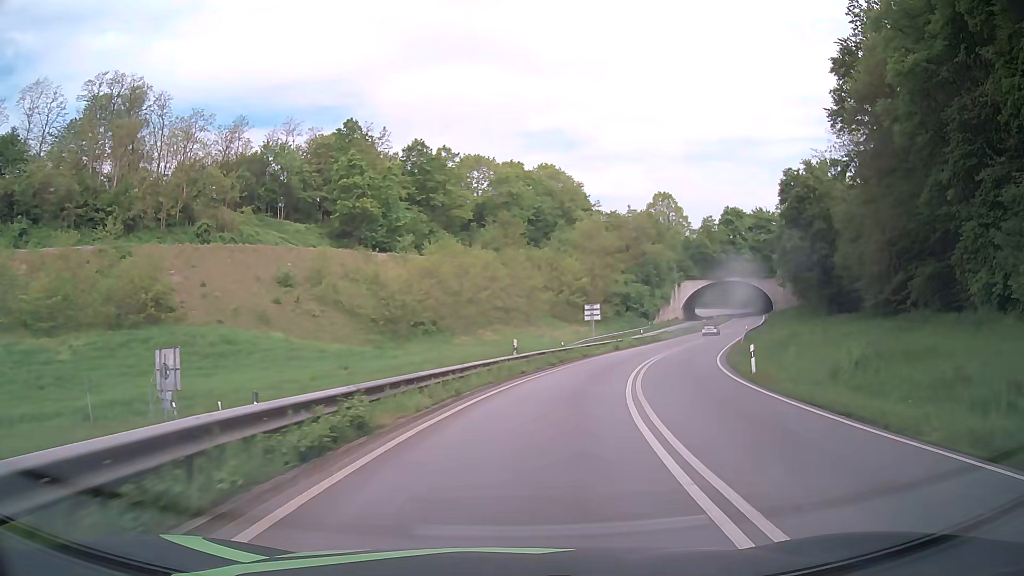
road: primary_link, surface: asphalt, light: Day
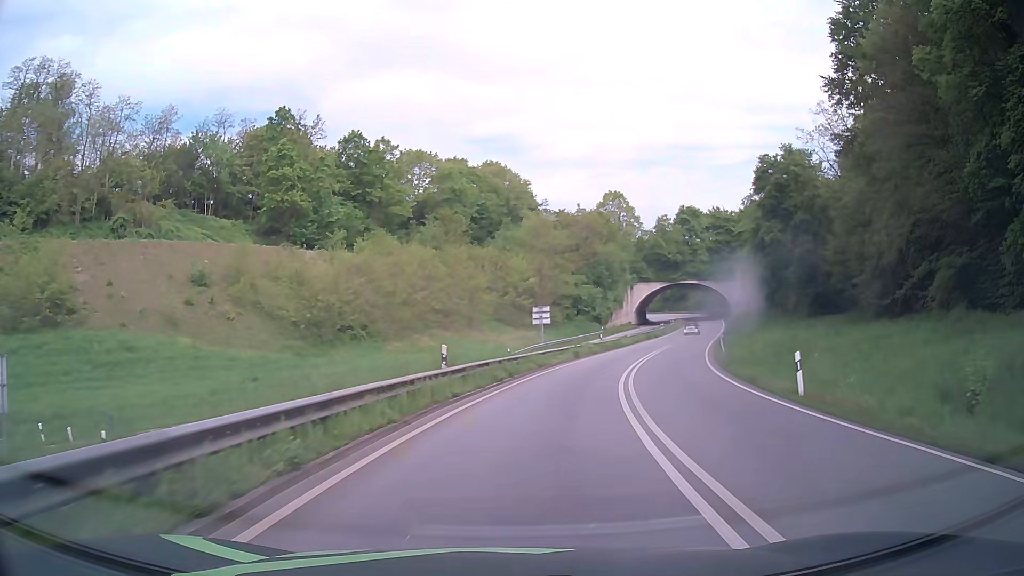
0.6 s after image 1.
(+0.3, +8.3) m; +5°
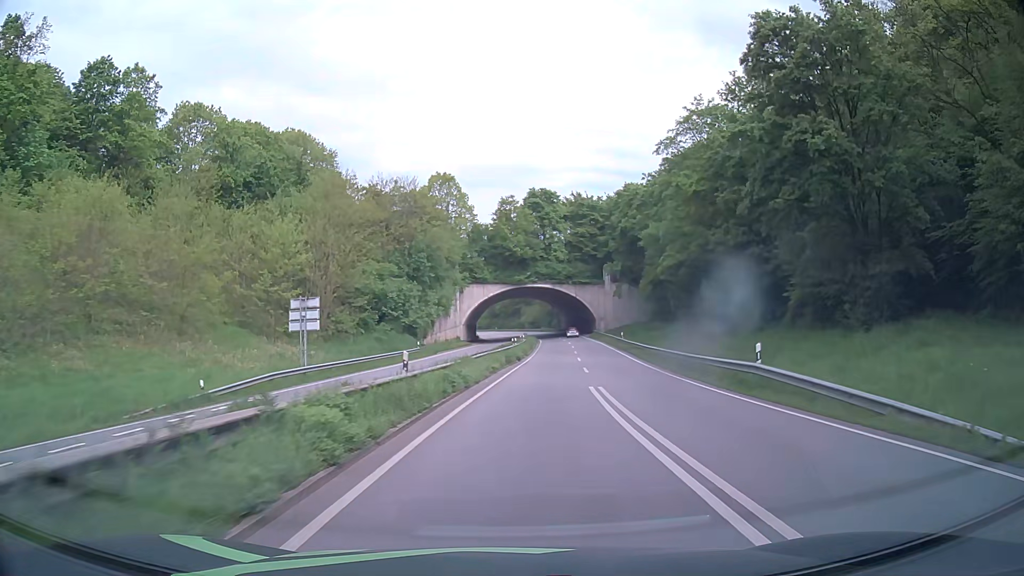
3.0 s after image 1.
(+5.1, +35.6) m; +15°
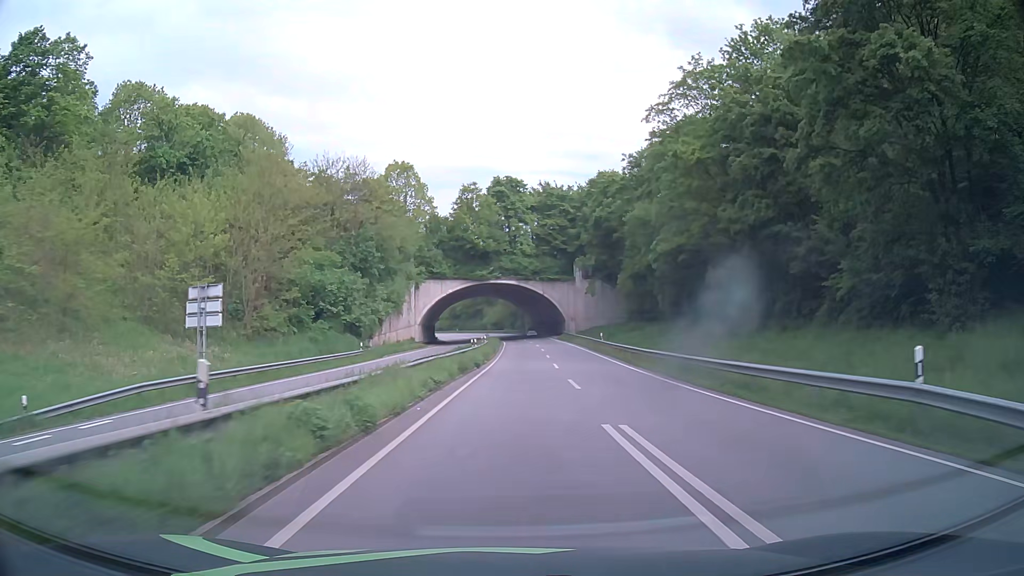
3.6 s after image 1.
(+0.3, +9.7) m; +4°
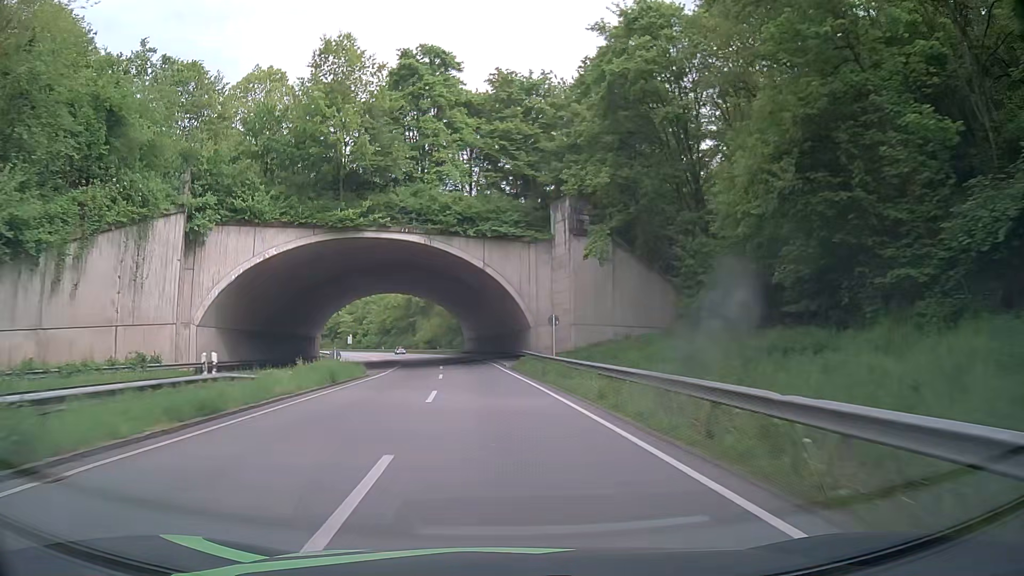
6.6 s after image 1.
(+4.2, +51.4) m; +4°
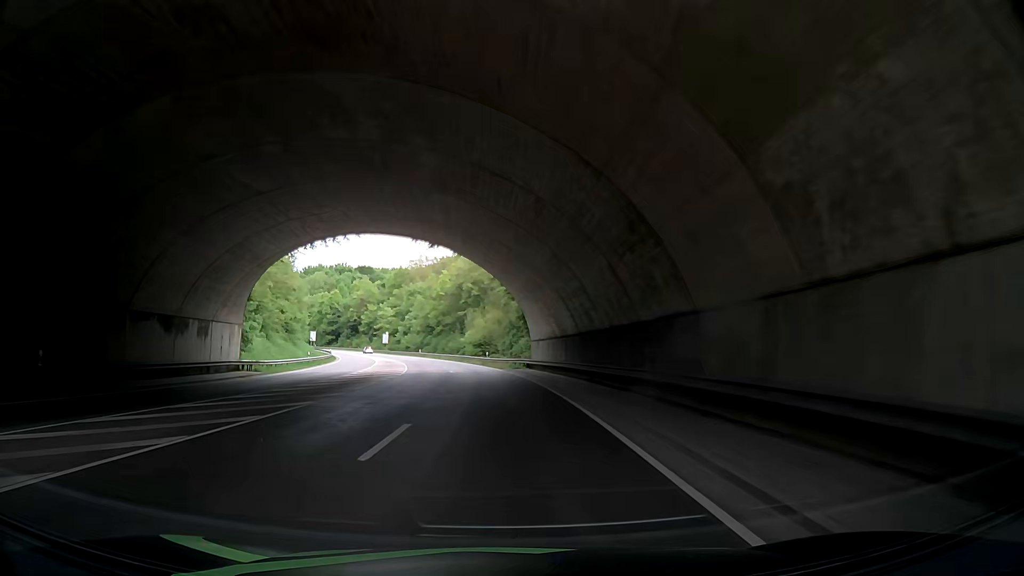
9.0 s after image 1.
(-2.3, +45.0) m; -6°
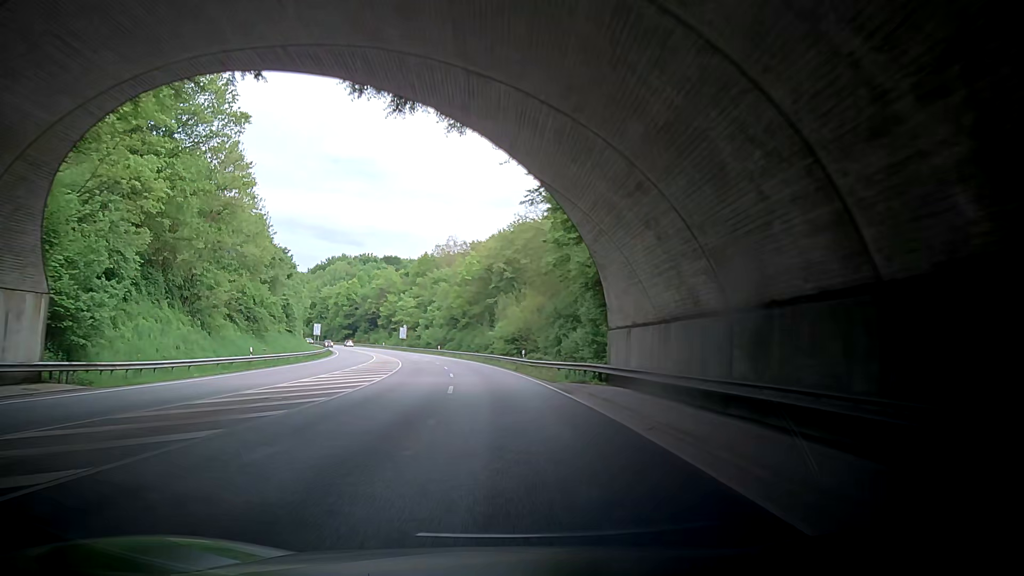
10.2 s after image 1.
(-0.2, +24.1) m; -1°
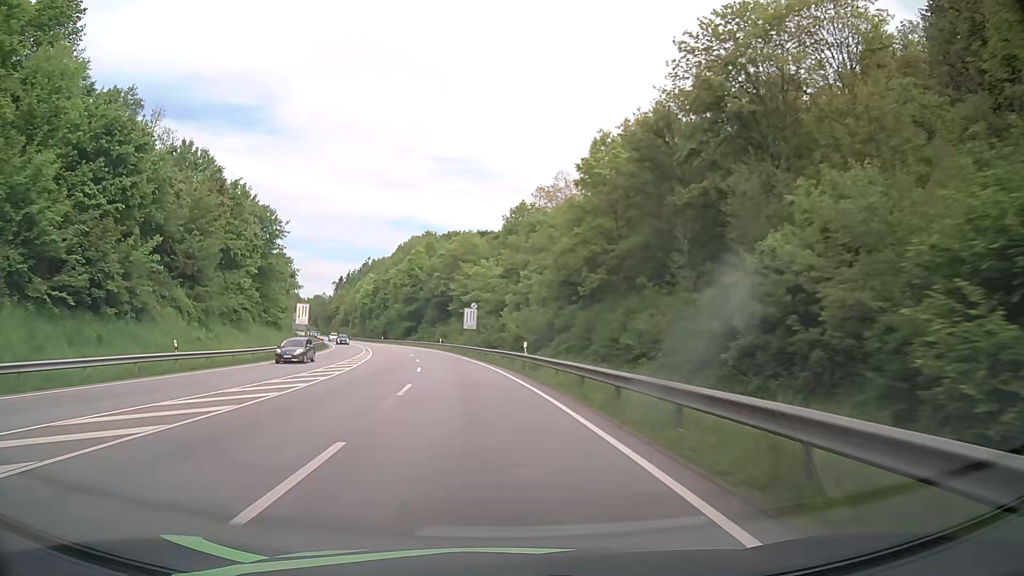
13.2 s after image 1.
(-6.5, +64.5) m; -11°
